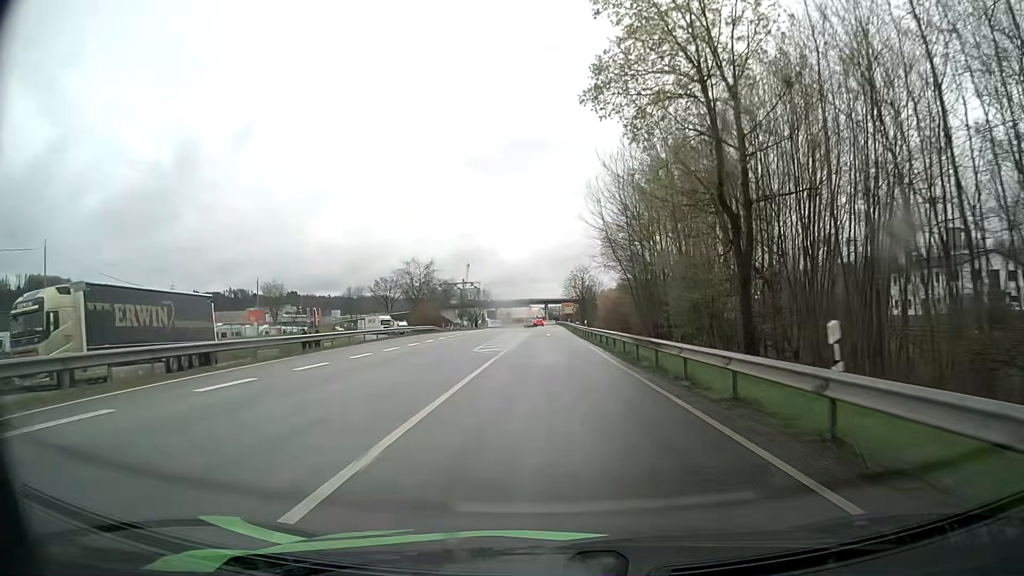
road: primary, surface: asphalt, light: Day
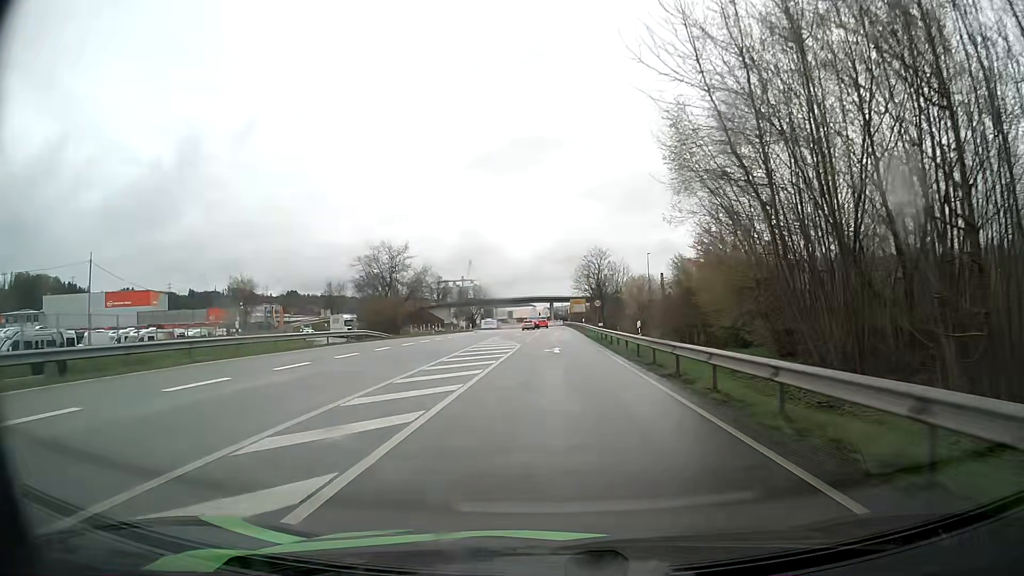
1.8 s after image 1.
(-0.1, +29.9) m; 0°
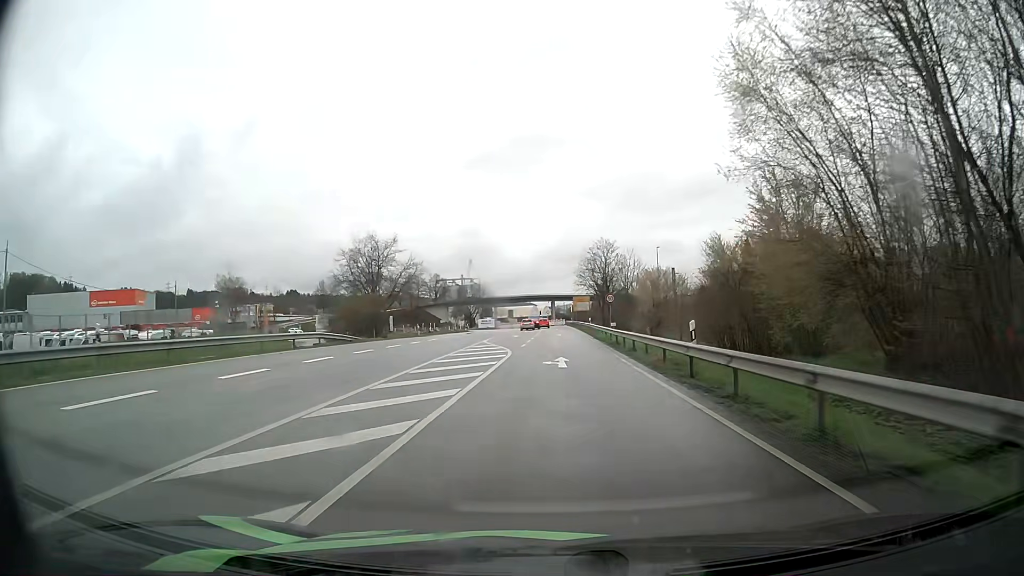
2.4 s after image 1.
(-0.1, +9.2) m; -1°
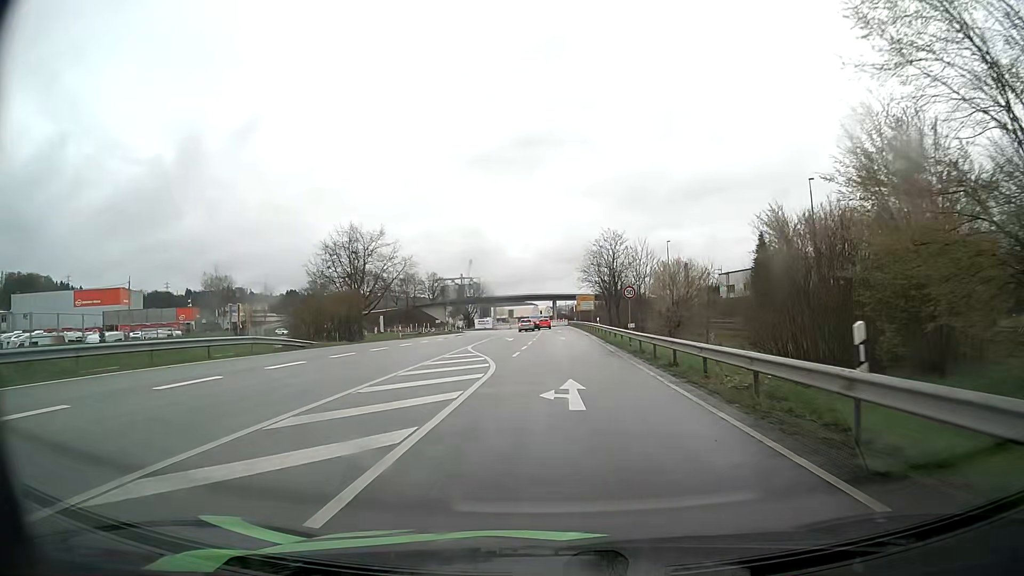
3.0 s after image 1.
(0.0, +8.8) m; 0°
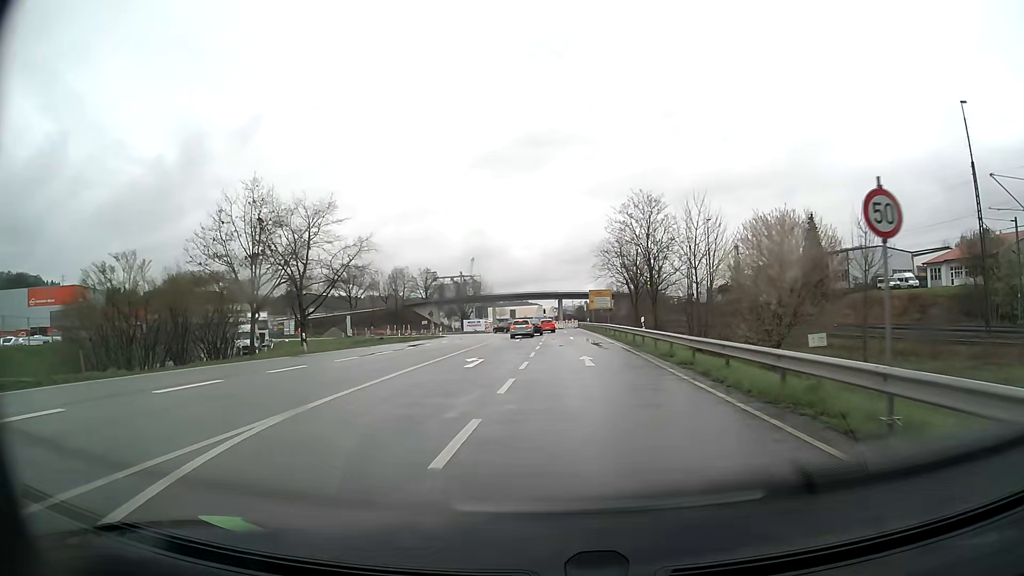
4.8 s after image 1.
(-0.3, +23.8) m; -1°
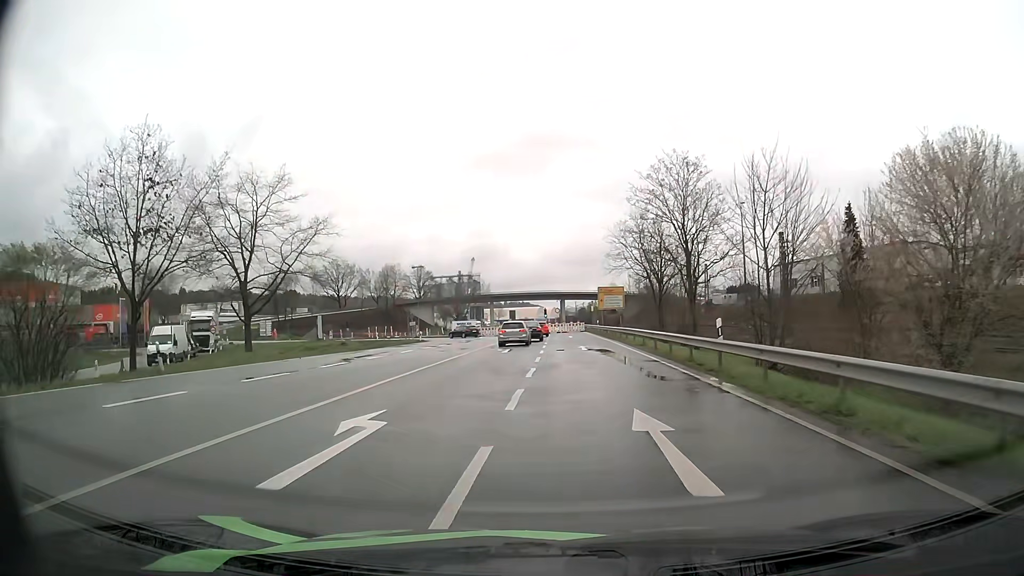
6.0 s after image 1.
(0.0, +13.9) m; 0°
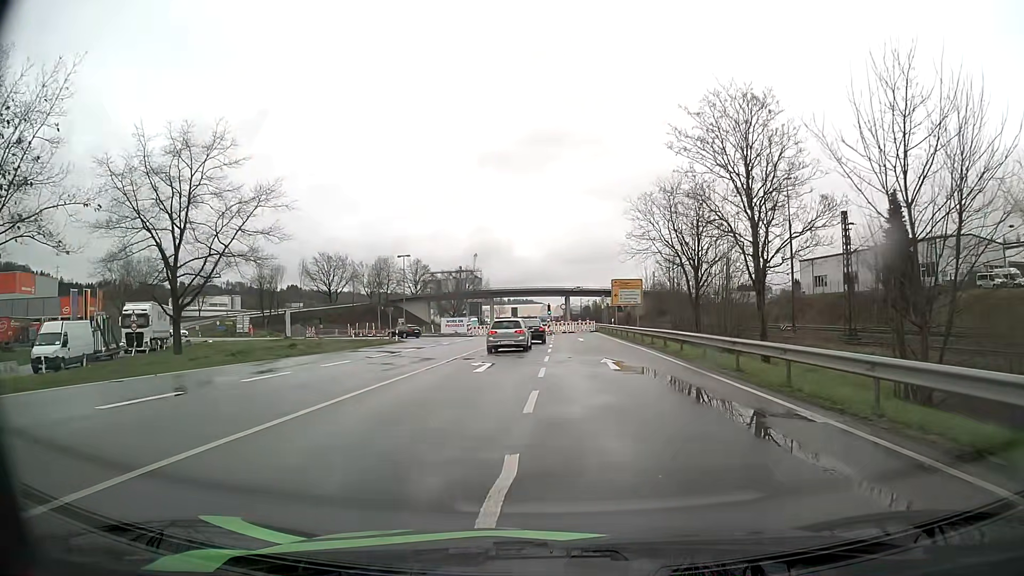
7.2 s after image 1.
(-0.1, +12.3) m; 0°
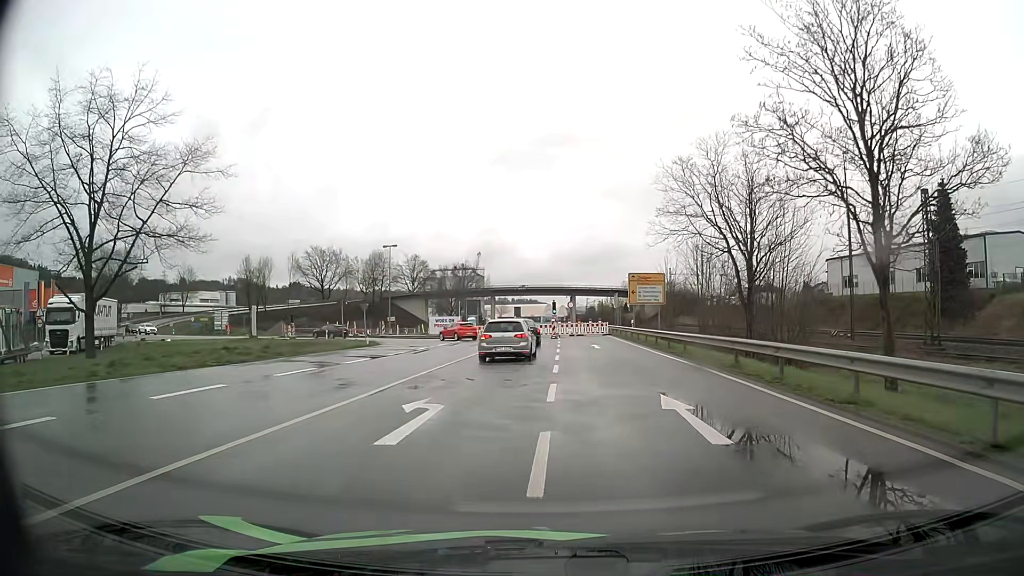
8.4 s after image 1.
(-0.1, +10.5) m; -1°
(0, +10) (0, +20) (0, +30) (-2, +40) (-5, +49) (-10, +58) (-16, +65) (-25, +71) (-34, +75) (-42, +80) m
